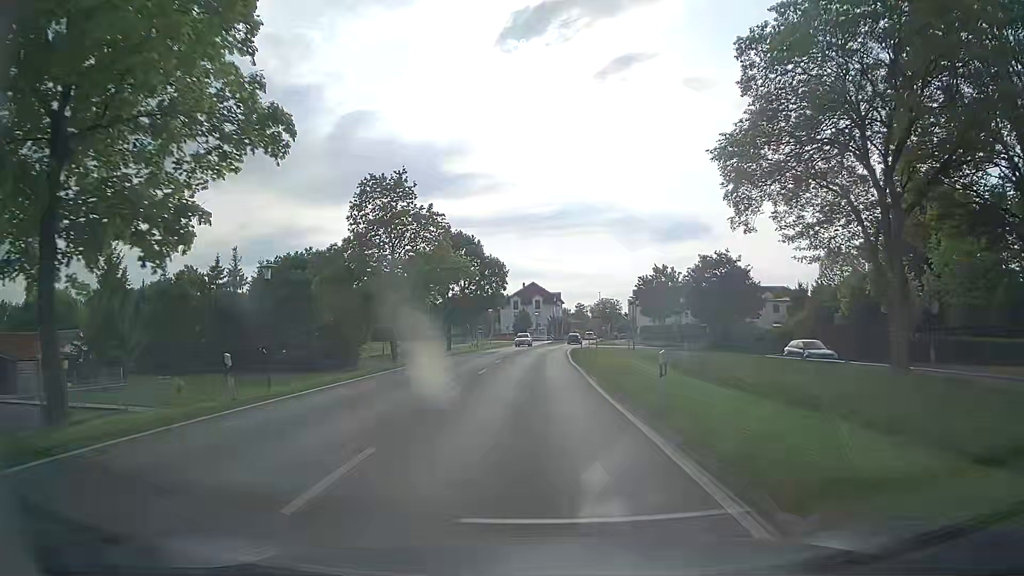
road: tertiary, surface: asphalt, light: Day
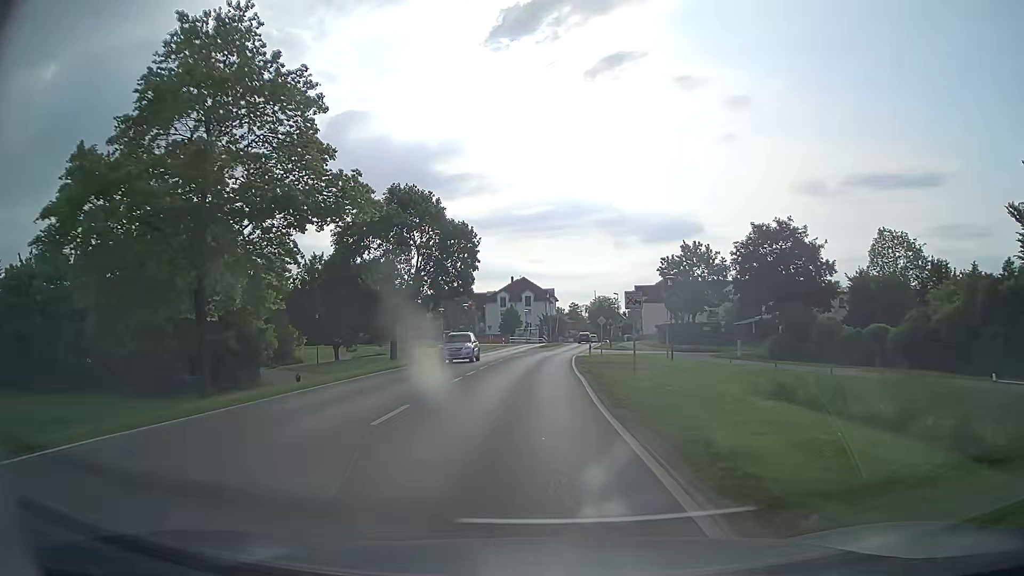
(+0.2, +21.8) m; 0°
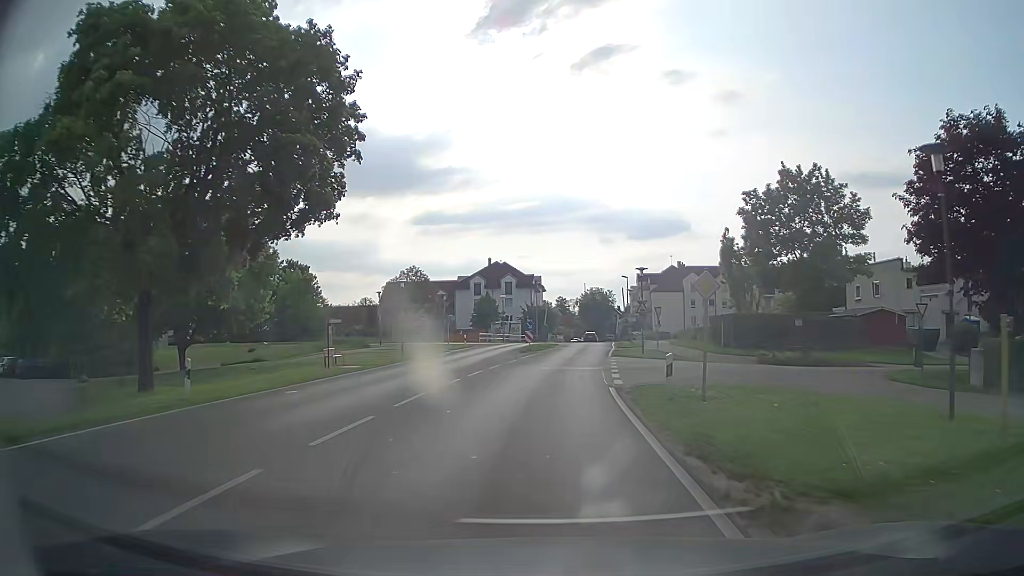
(+0.2, +29.2) m; +1°
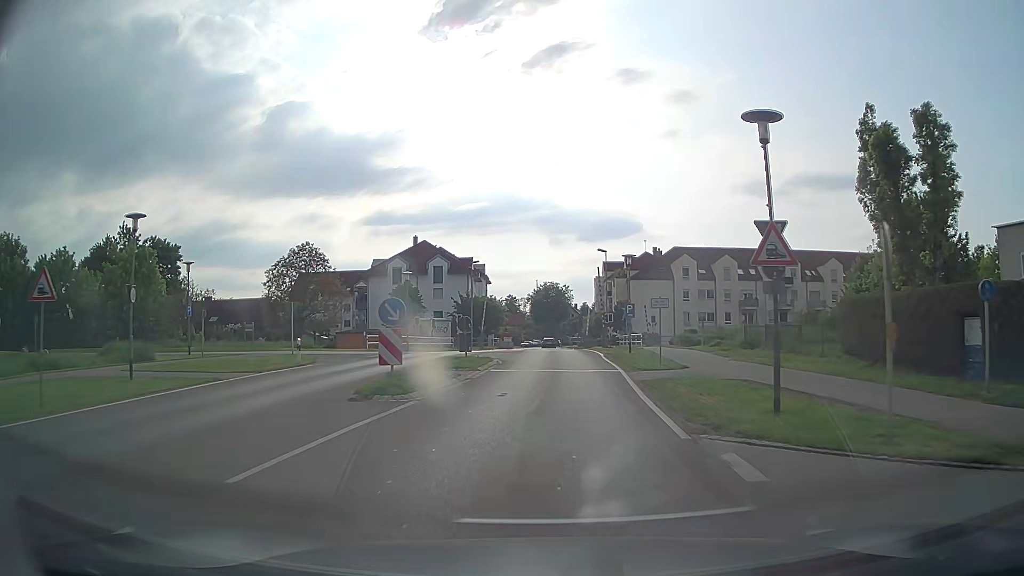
(+1.1, +28.9) m; +4°
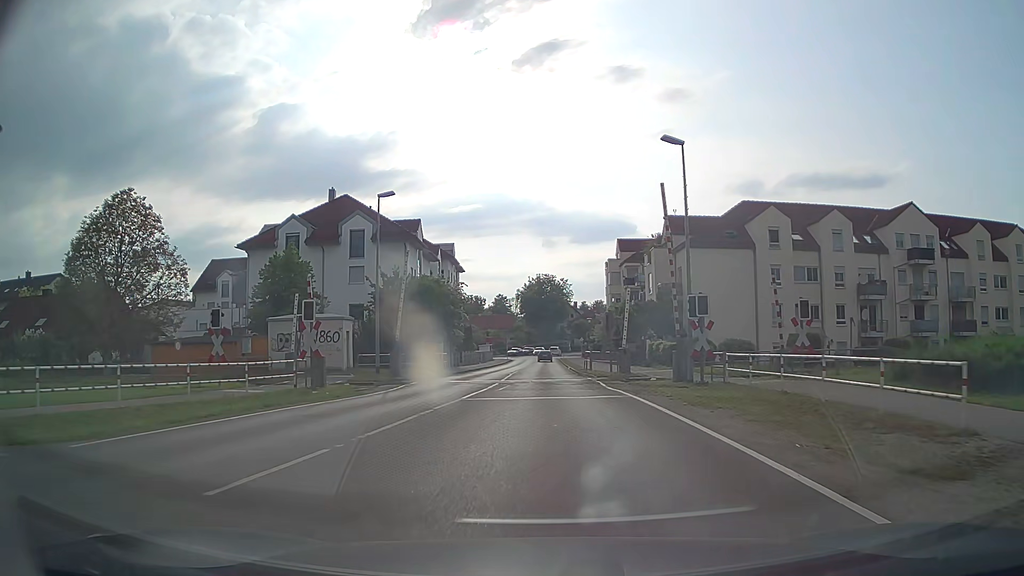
(+0.5, +35.0) m; +1°
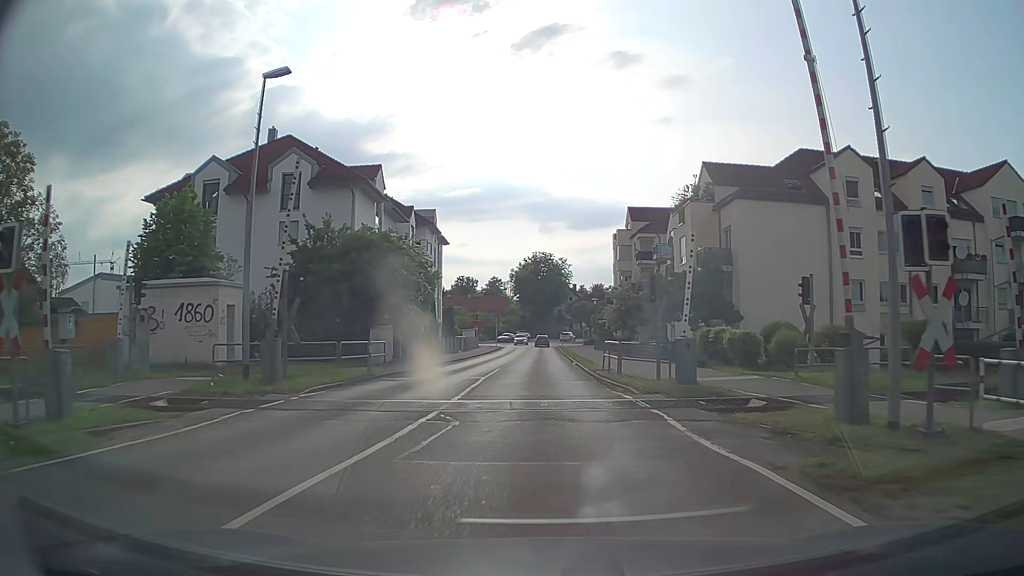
(0.0, +13.8) m; 0°
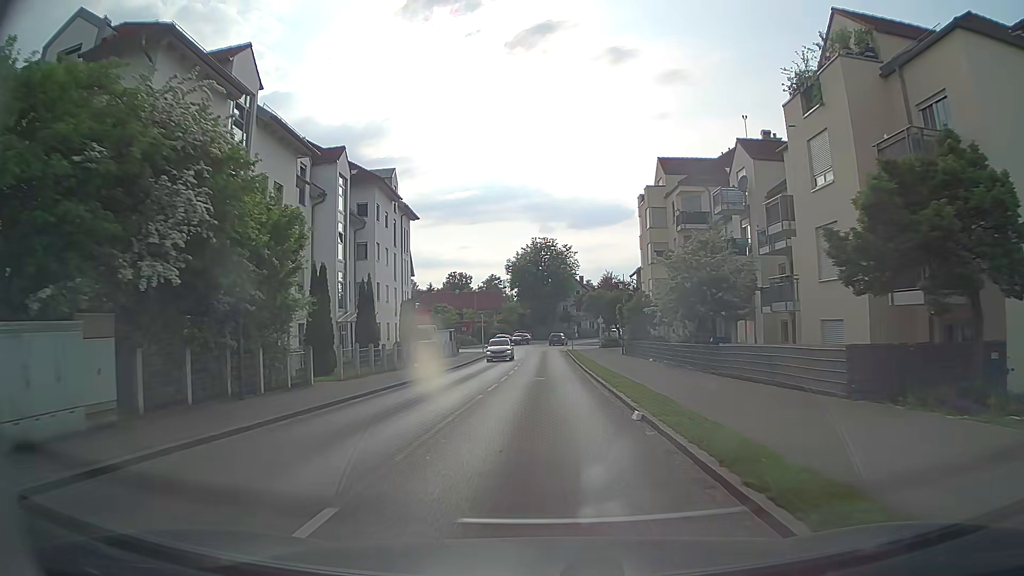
(0.0, +21.3) m; -1°
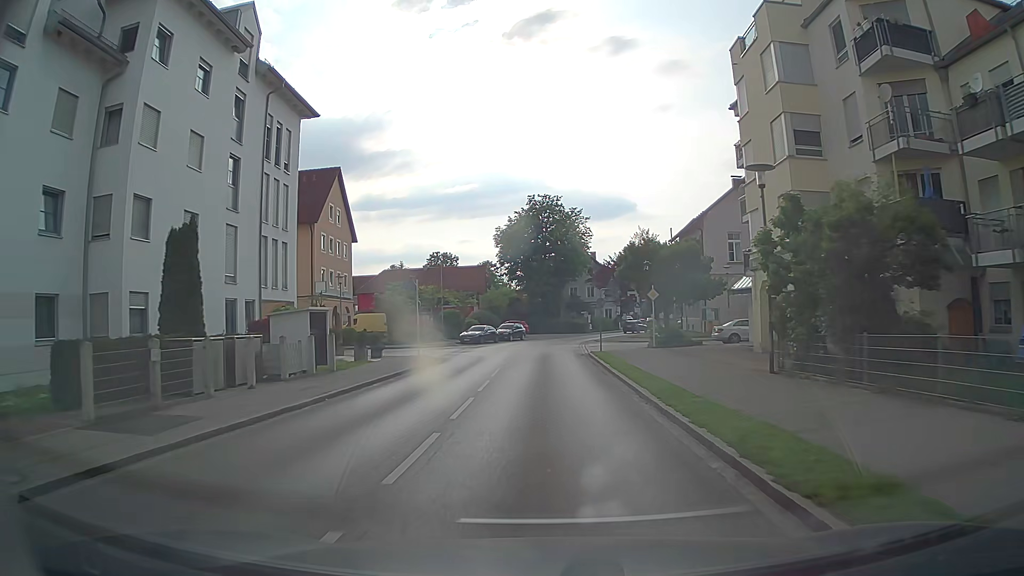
(+0.3, +30.3) m; +1°
(0, +10) (0, +20) (0, +30) (0, +40) (+1, +50) (+3, +60) (+6, +69) (+10, +78) (+15, +87) (+20, +96) m
